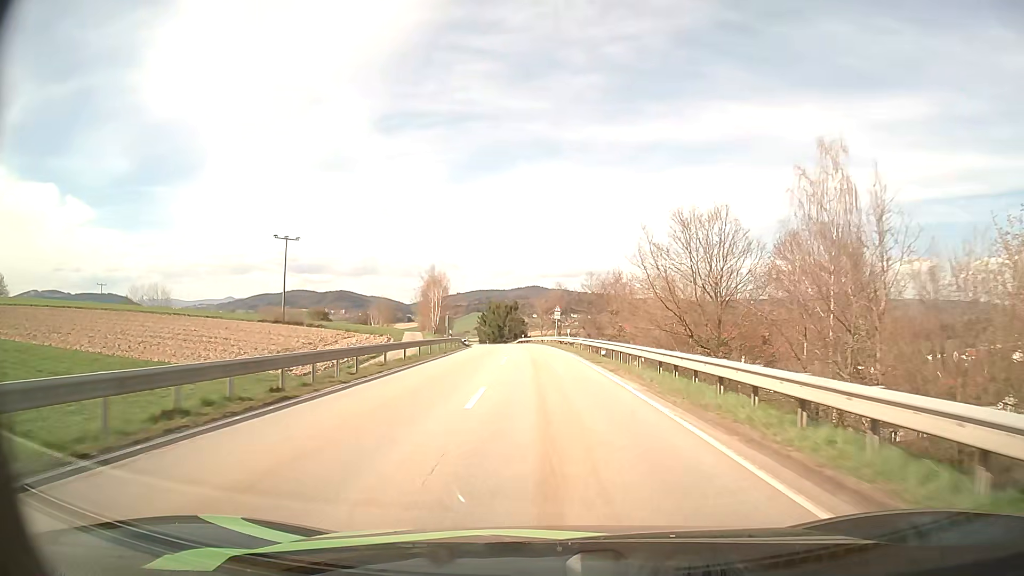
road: secondary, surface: asphalt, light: Day
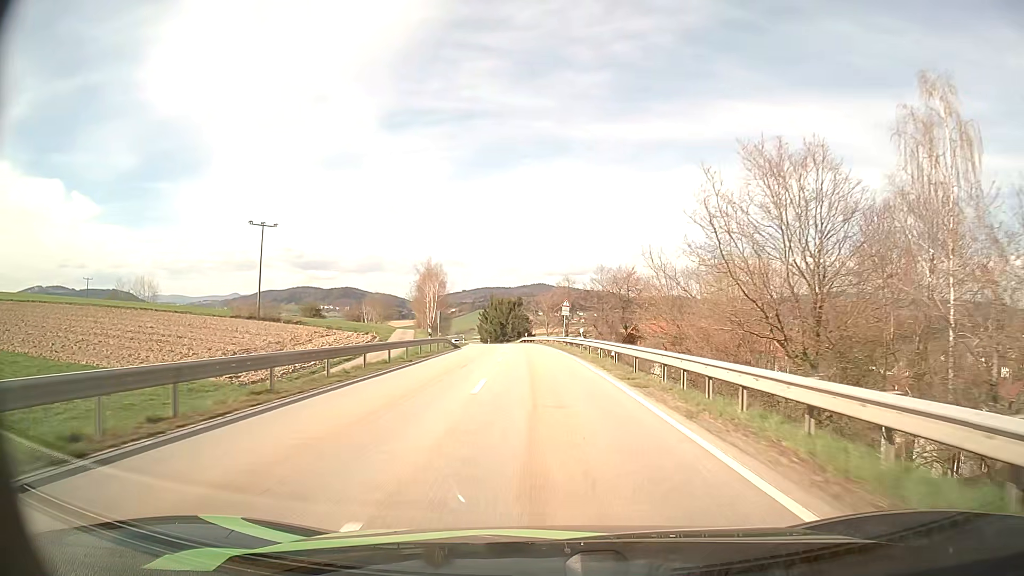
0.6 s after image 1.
(0.0, +10.6) m; 0°
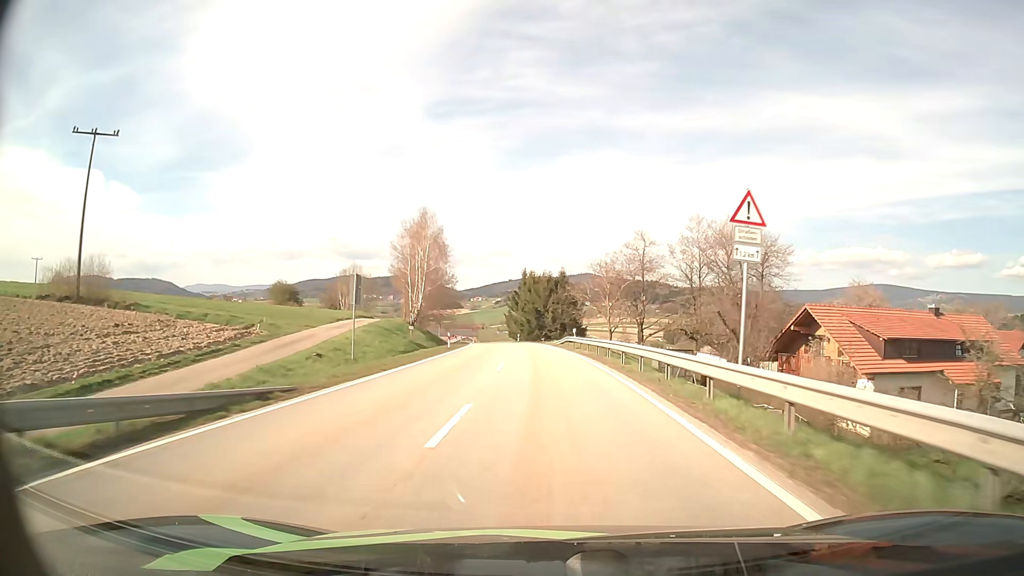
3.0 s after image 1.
(-1.3, +44.3) m; -4°
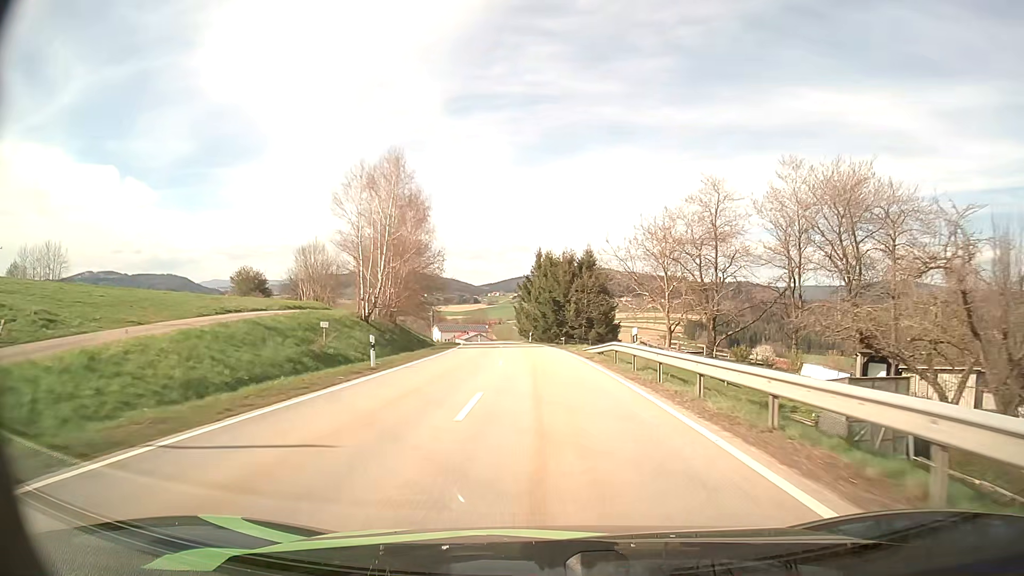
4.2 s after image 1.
(-0.3, +23.2) m; -1°
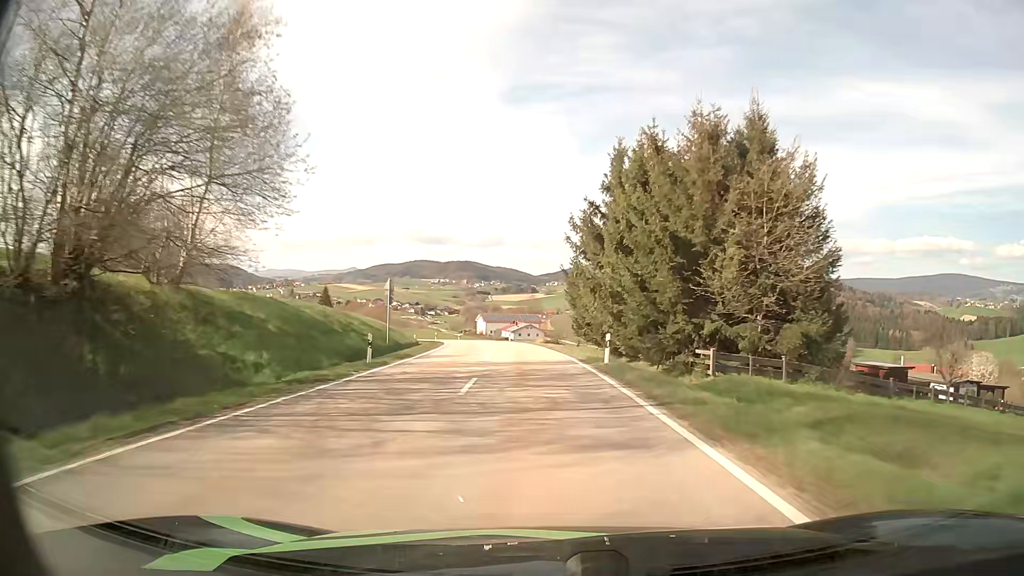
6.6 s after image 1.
(-1.7, +47.9) m; -5°
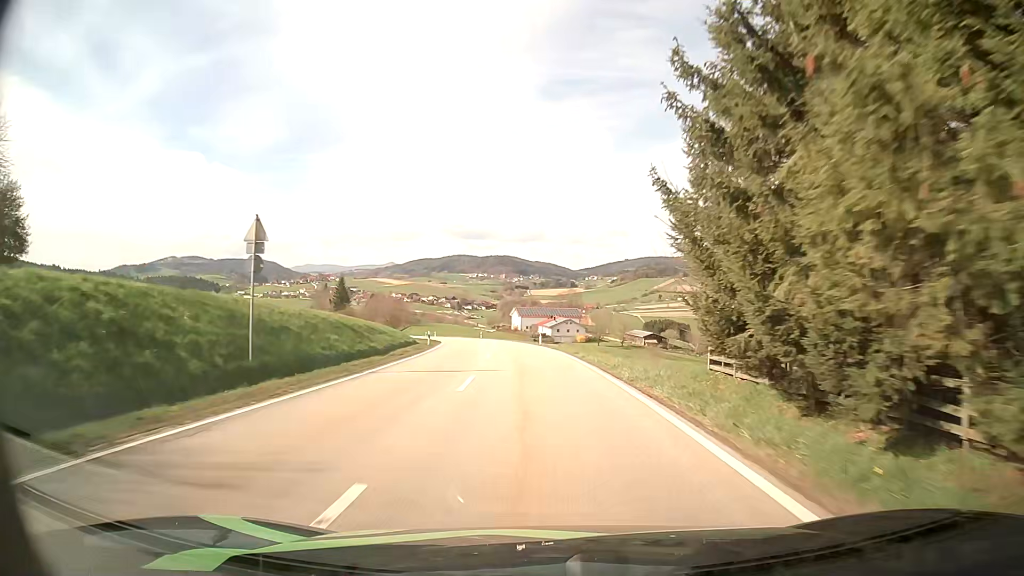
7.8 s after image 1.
(-0.8, +24.2) m; -4°
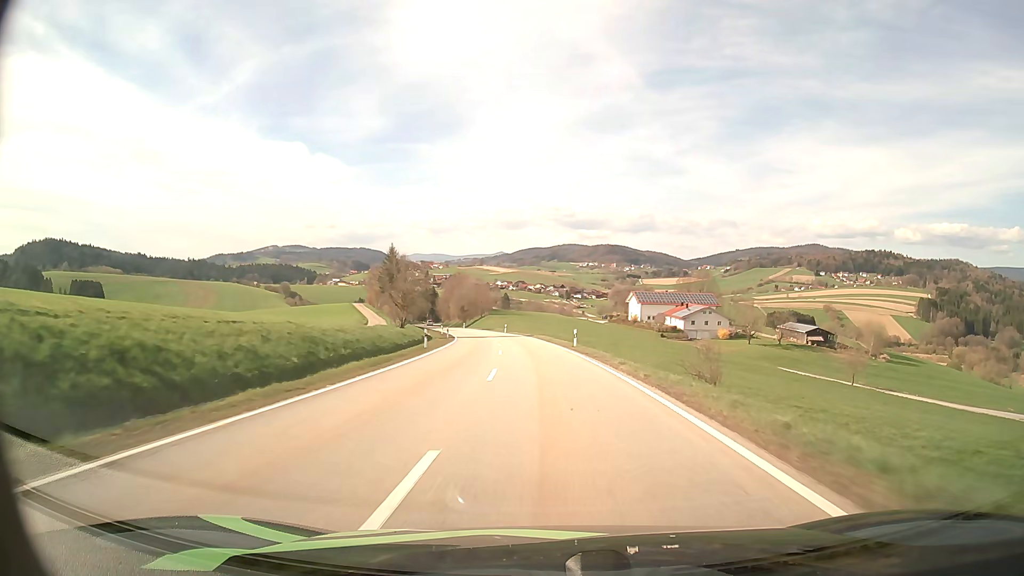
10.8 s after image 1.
(-4.6, +61.2) m; -9°
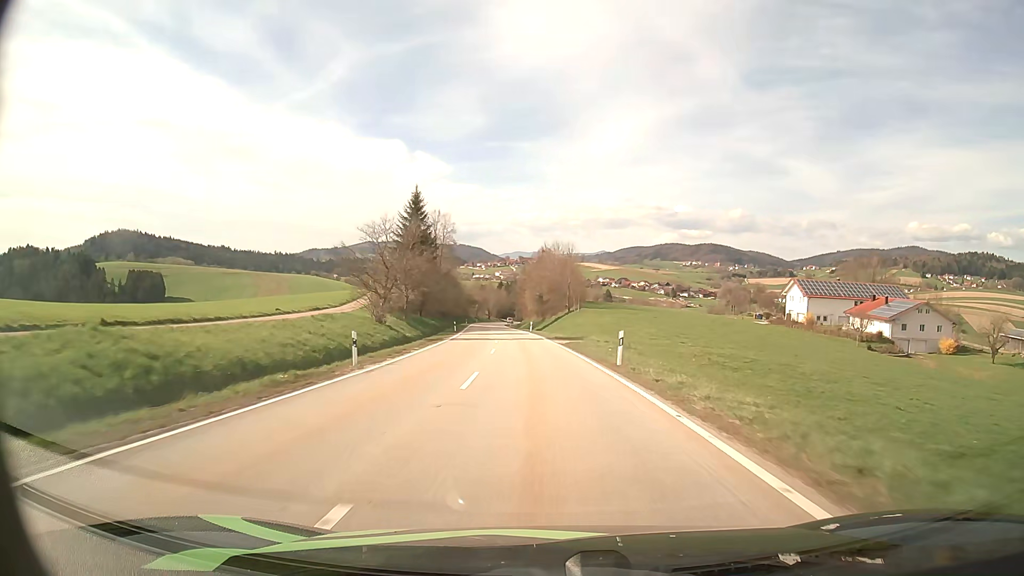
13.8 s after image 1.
(-4.2, +65.3) m; -8°
(0, +10) (-1, +20) (-1, +30) (-2, +40) (-3, +50) (-4, +60) (-5, +70) (-6, +80) (-7, +90) (-8, +100) m
